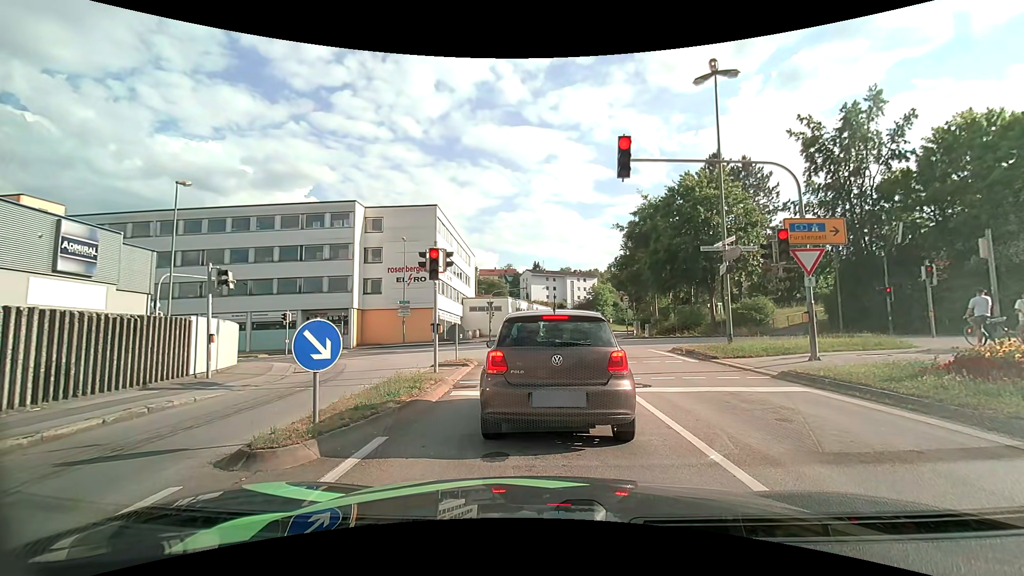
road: tertiary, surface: asphalt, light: Day
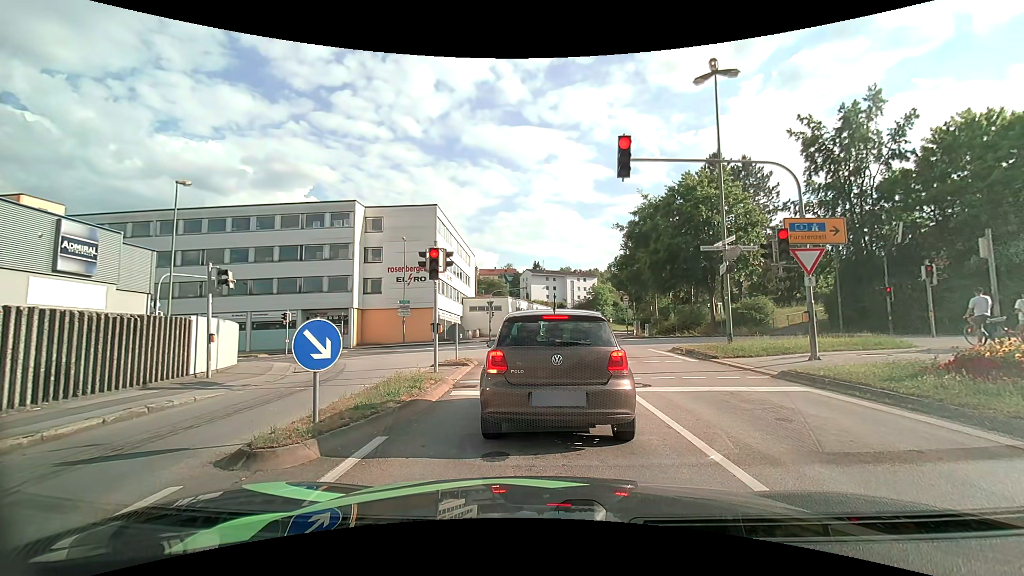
(0.0, 0.0) m; 0°
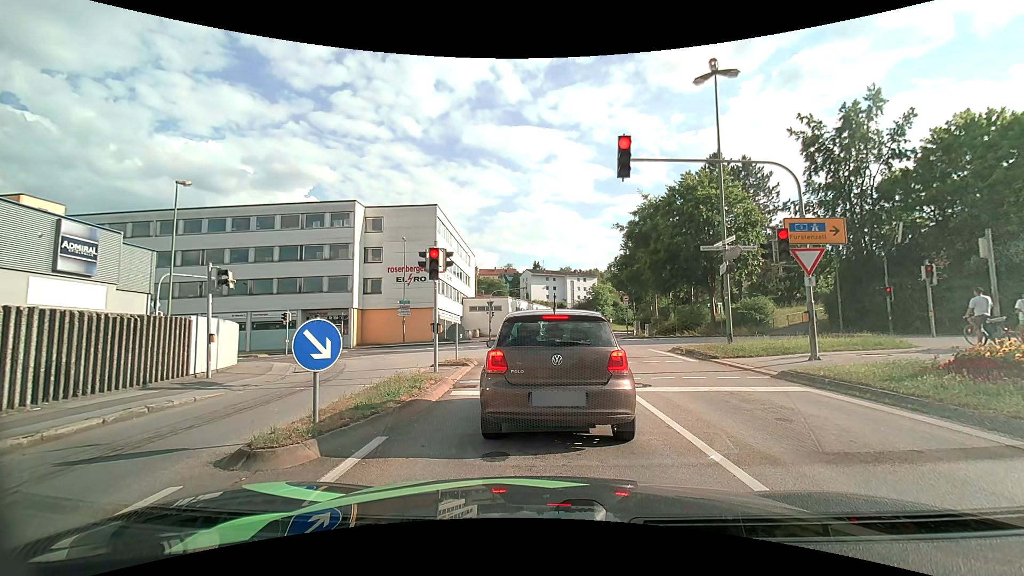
(0.0, 0.0) m; 0°
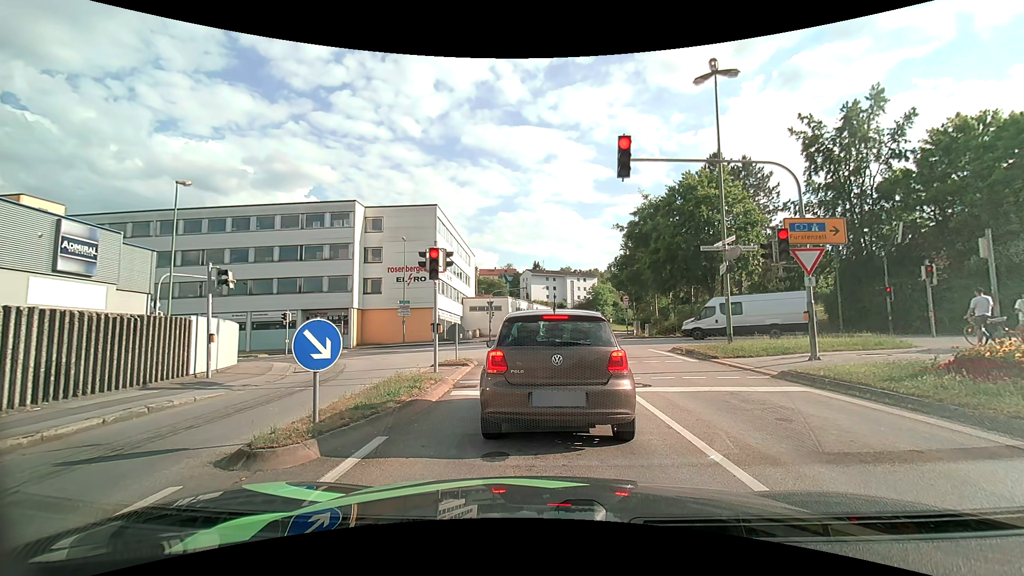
(0.0, 0.0) m; 0°
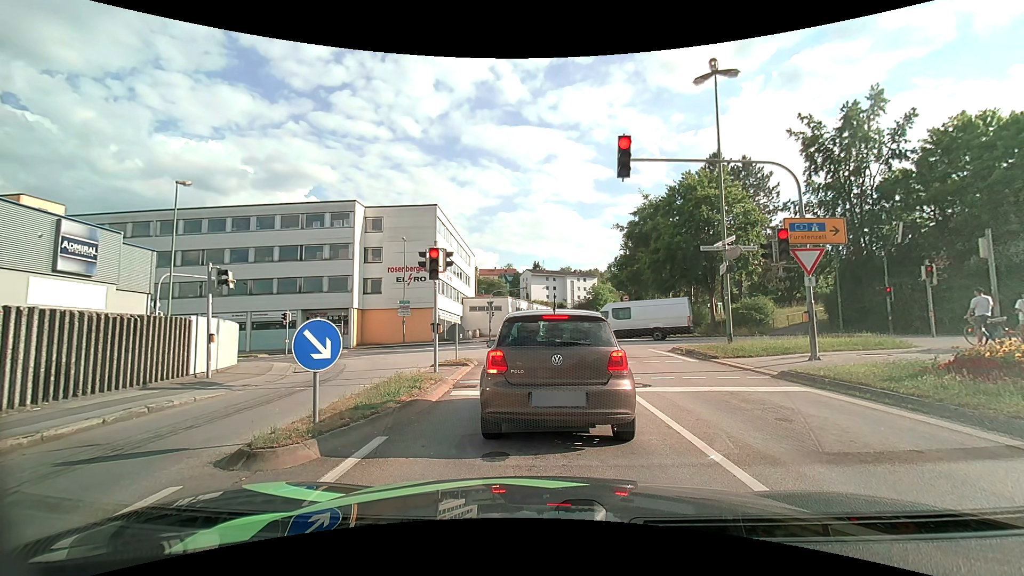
(0.0, 0.0) m; 0°
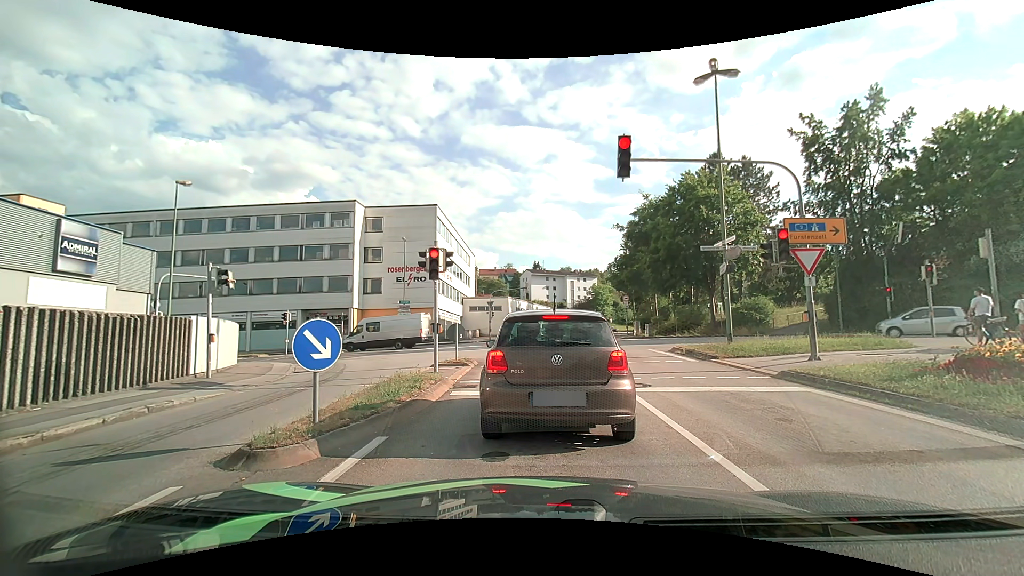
(0.0, 0.0) m; 0°
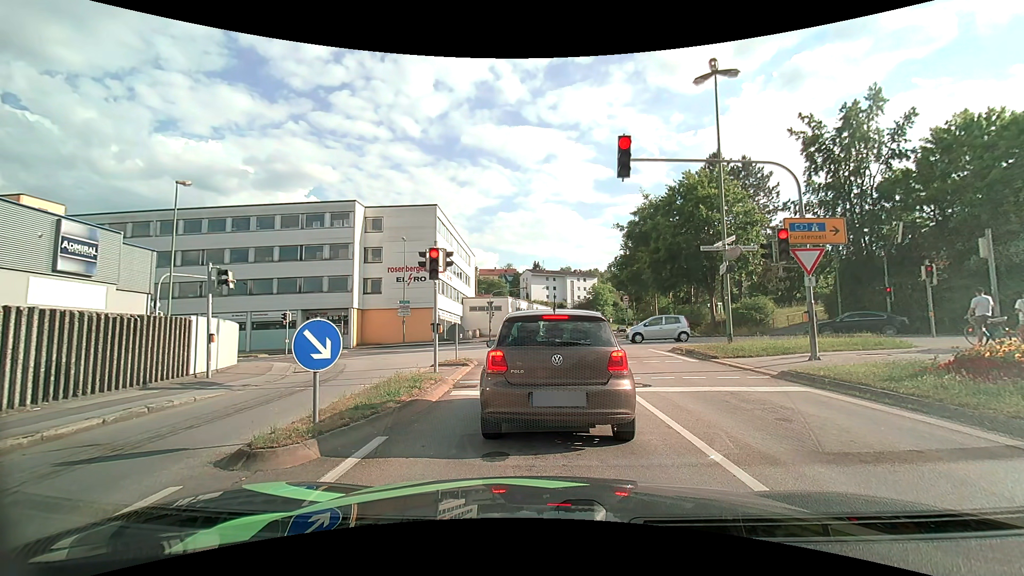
(0.0, 0.0) m; 0°
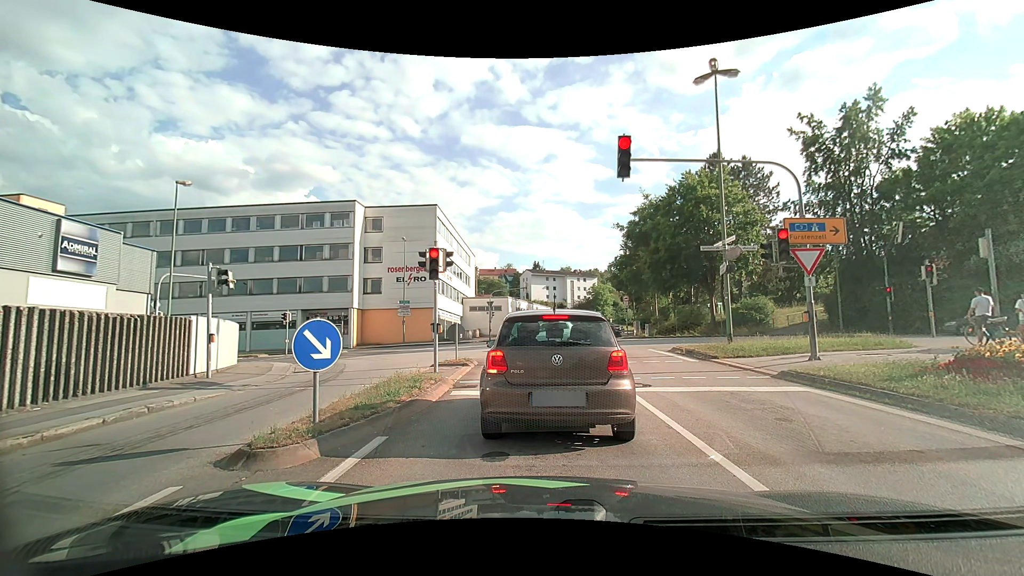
(0.0, 0.0) m; 0°
